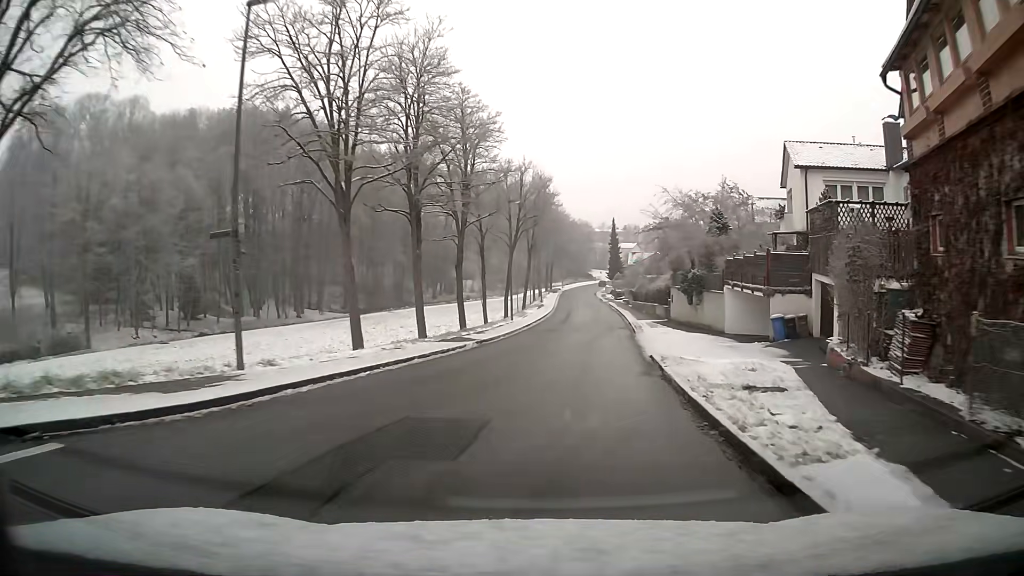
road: unclassified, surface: asphalt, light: Day
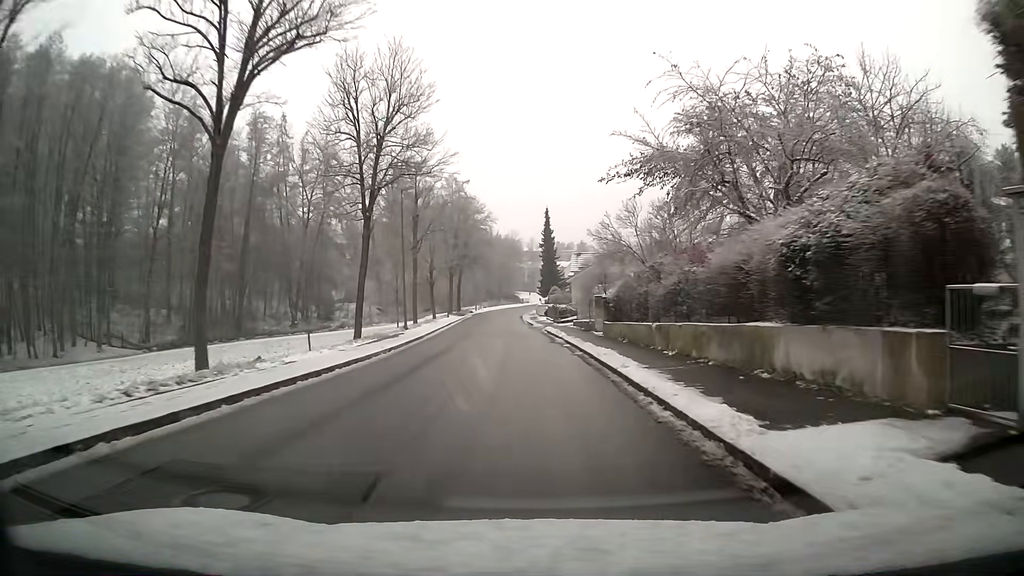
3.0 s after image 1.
(+3.0, +39.8) m; +4°
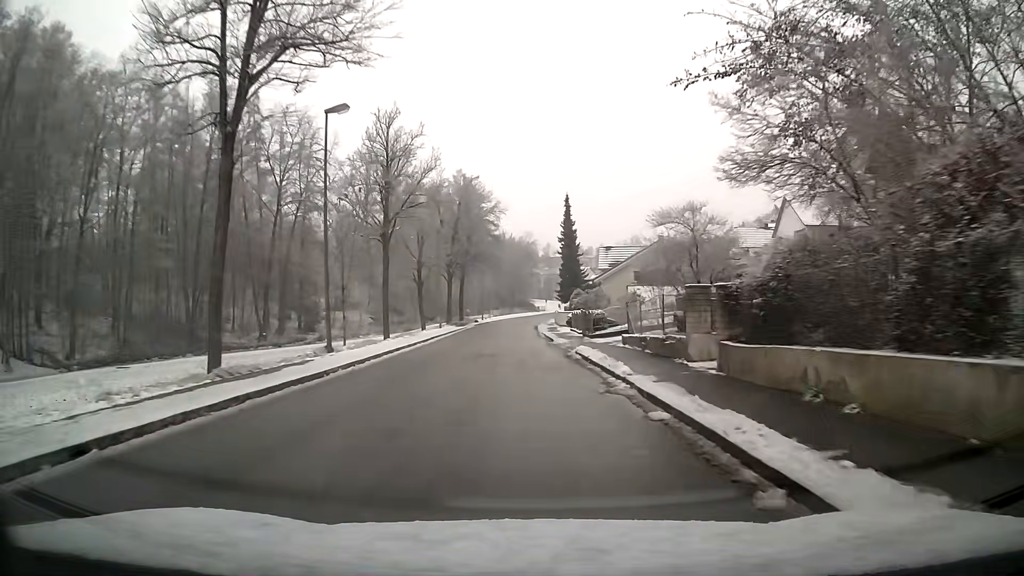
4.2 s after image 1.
(-0.2, +16.3) m; -1°
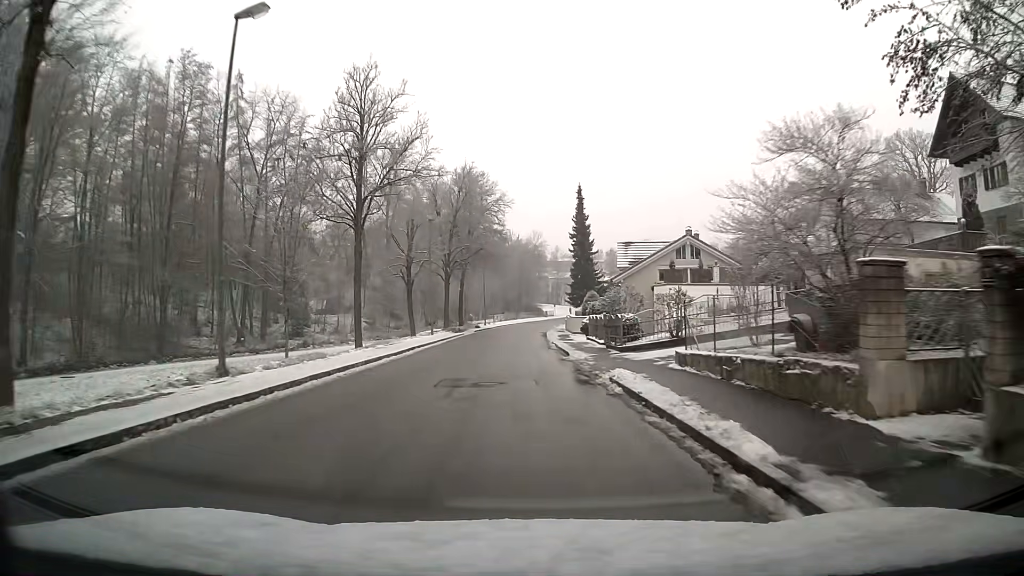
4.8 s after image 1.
(-0.1, +8.0) m; -1°
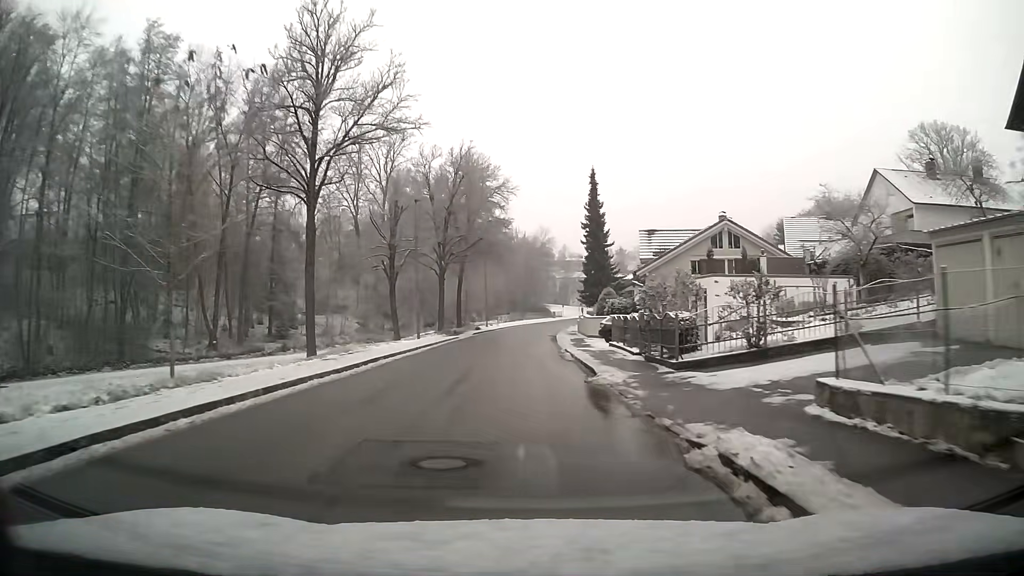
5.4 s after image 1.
(0.0, +7.9) m; -1°
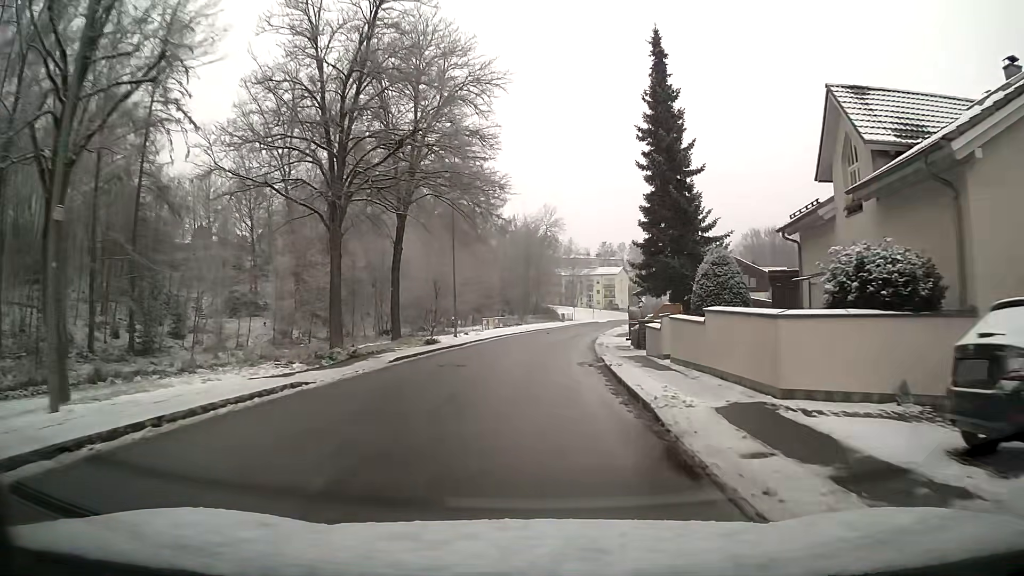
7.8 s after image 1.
(0.0, +30.3) m; +1°
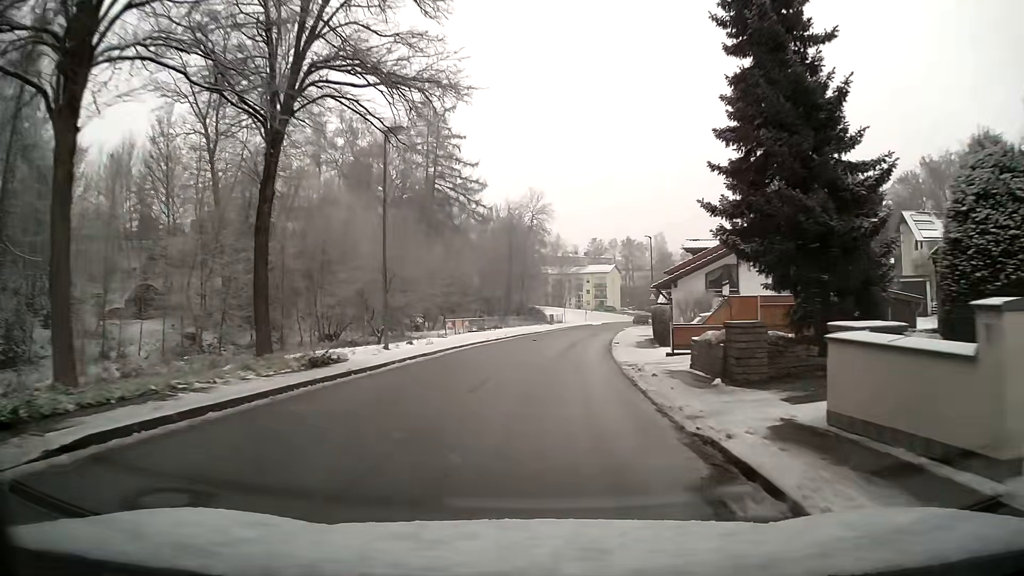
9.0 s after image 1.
(+0.2, +15.0) m; +2°
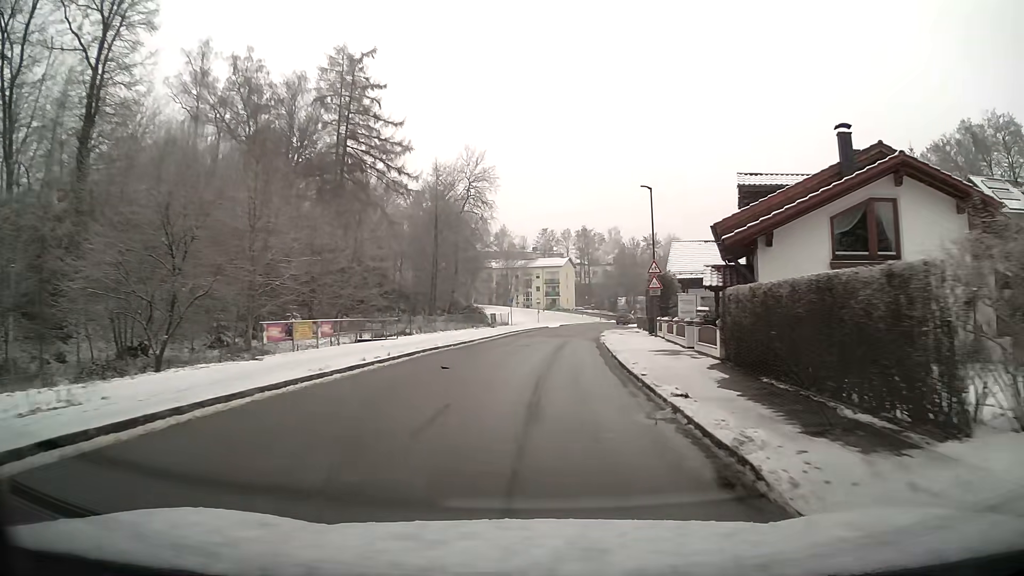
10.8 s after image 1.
(+0.9, +22.5) m; +4°
(0, +10) (0, +20) (+1, +30) (+2, +40) (+3, +50) (+4, +60) (+6, +70) (+9, +79) (+13, +88) (+18, +97) m
